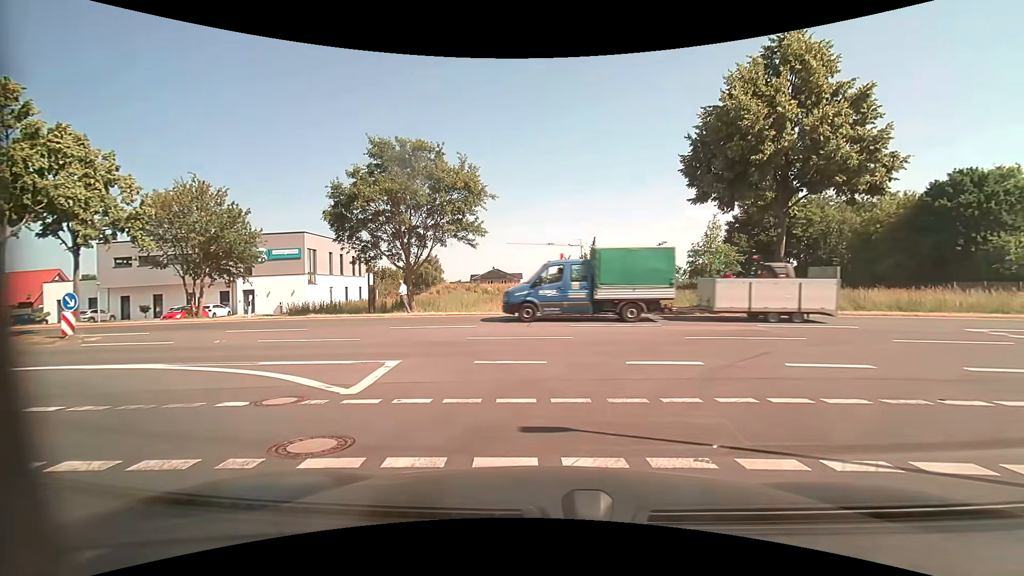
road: residential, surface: asphalt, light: Day
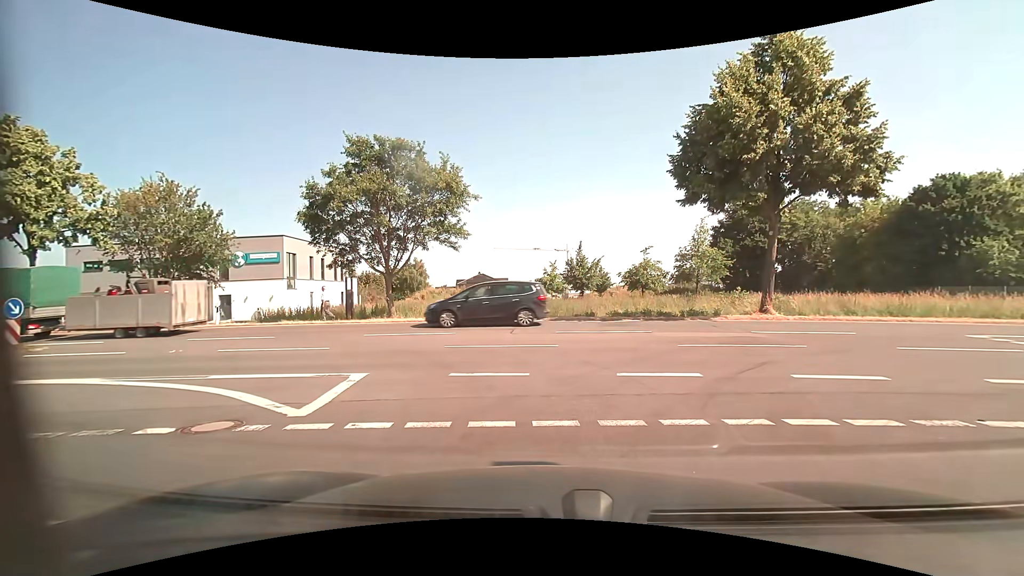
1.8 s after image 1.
(0.0, +0.9) m; +1°
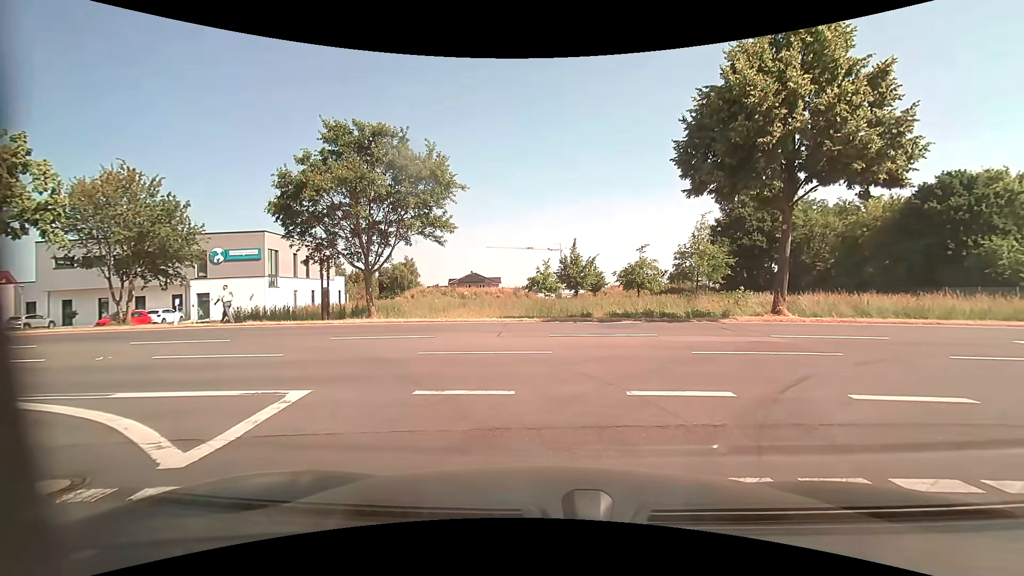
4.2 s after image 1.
(0.0, +2.0) m; 0°
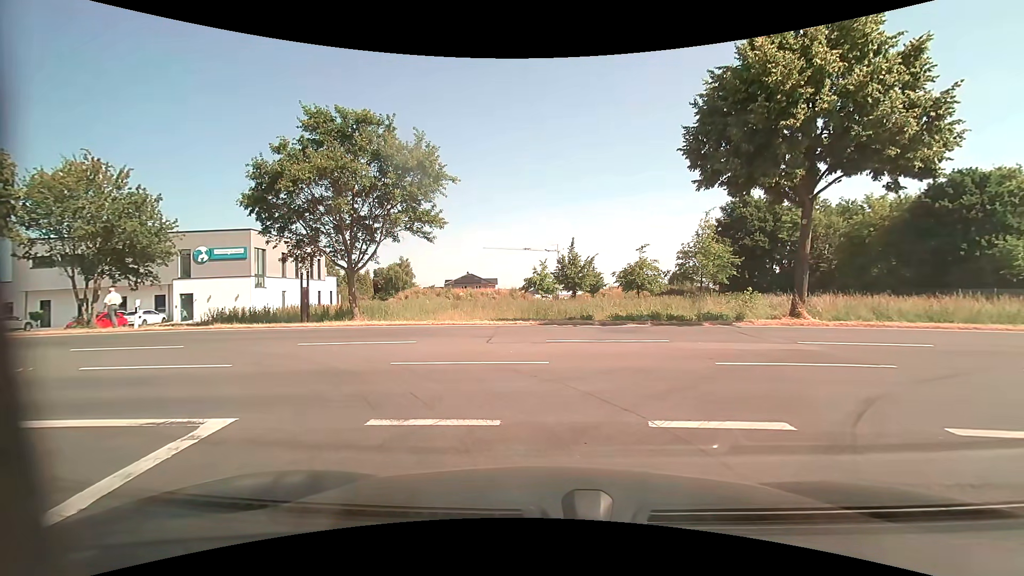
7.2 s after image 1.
(0.0, +1.7) m; 0°
